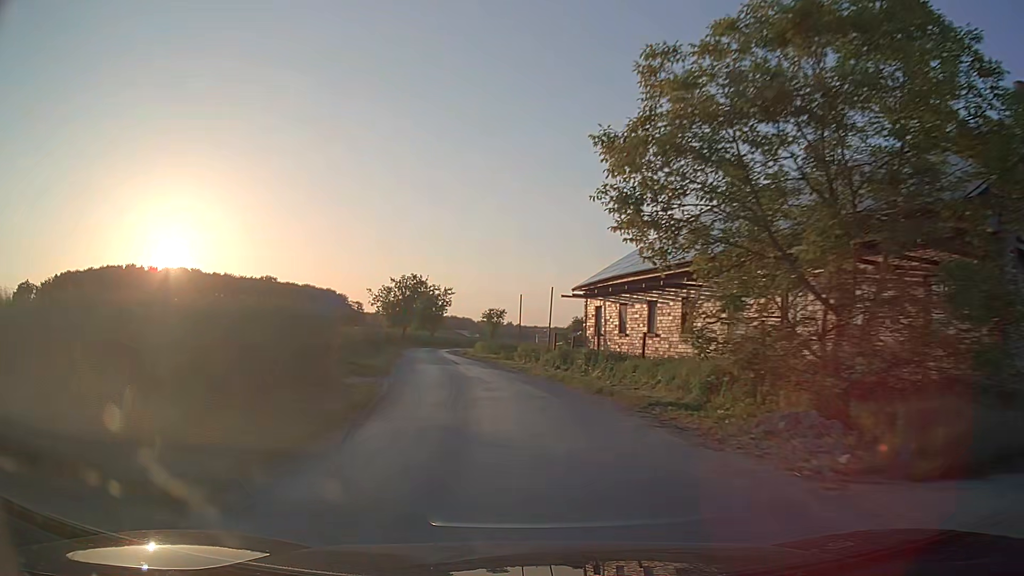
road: unclassified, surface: asphalt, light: Day
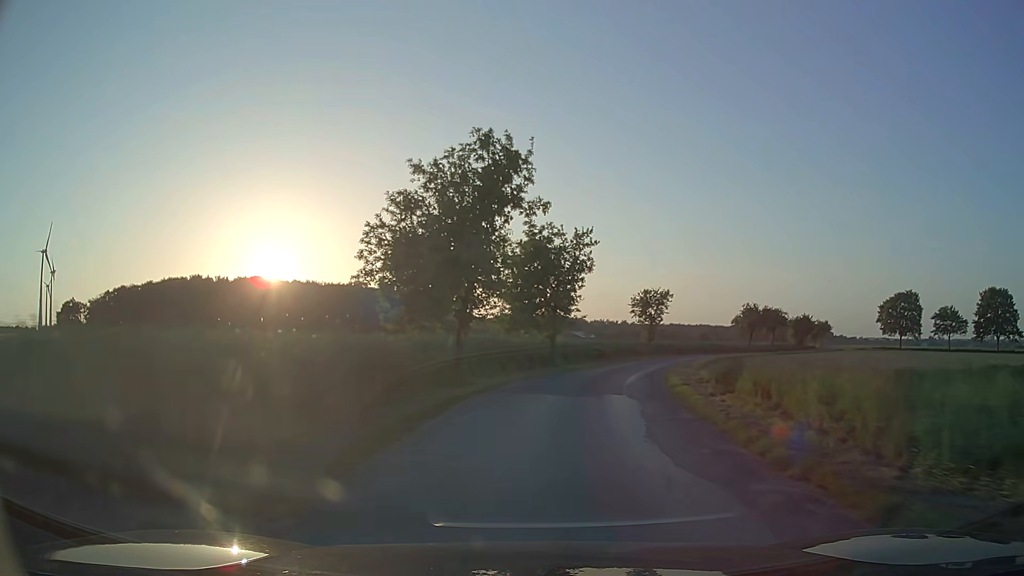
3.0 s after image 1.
(-6.5, +43.6) m; -10°
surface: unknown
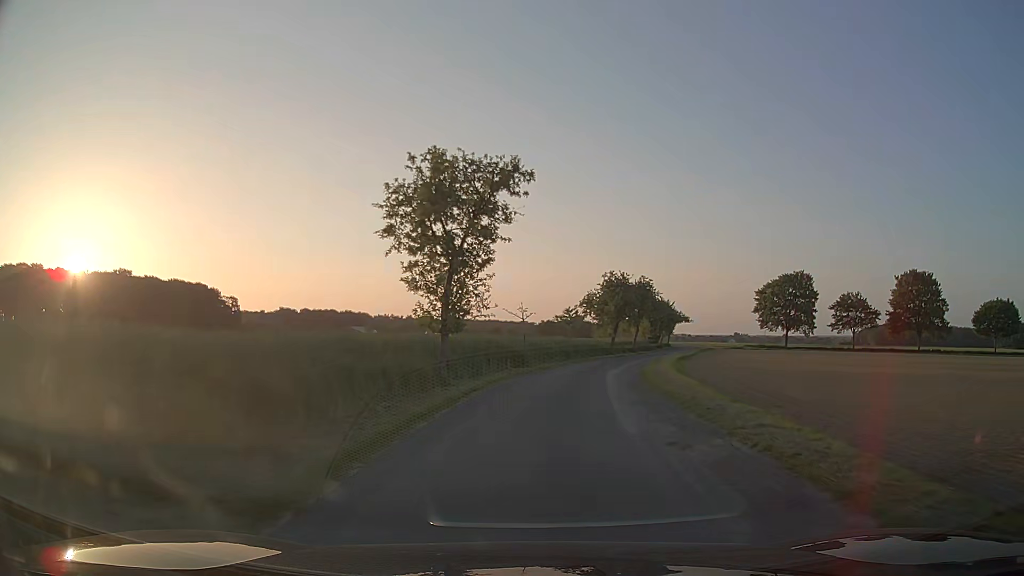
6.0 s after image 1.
(+7.2, +44.4) m; +18°
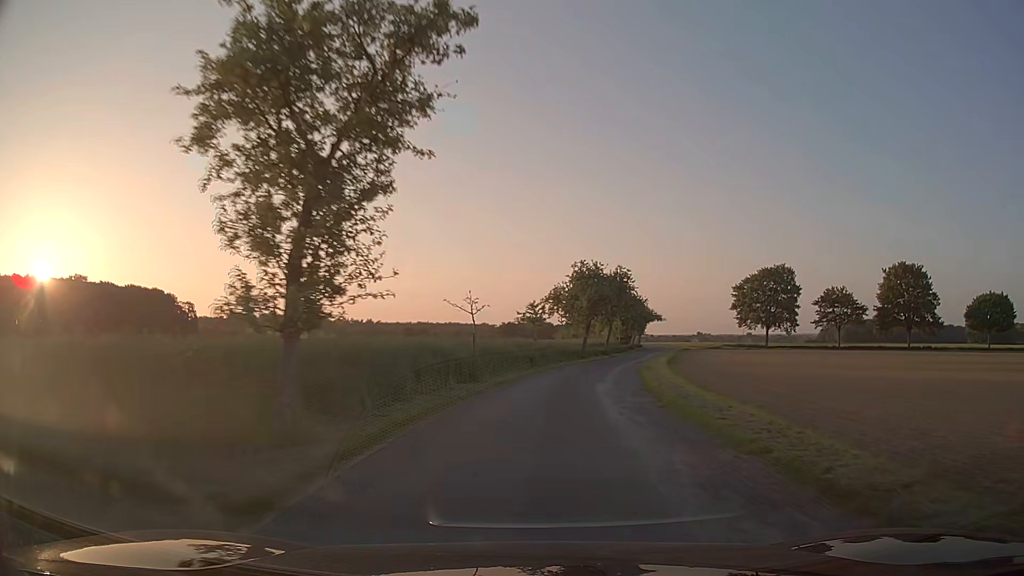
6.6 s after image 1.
(+0.3, +9.3) m; +4°
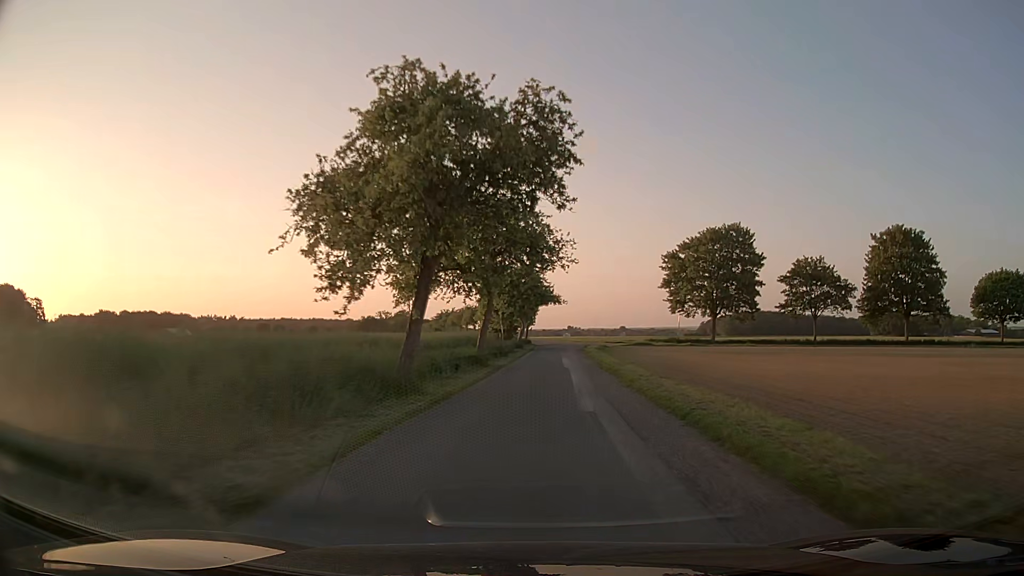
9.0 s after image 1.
(+3.7, +37.3) m; +11°
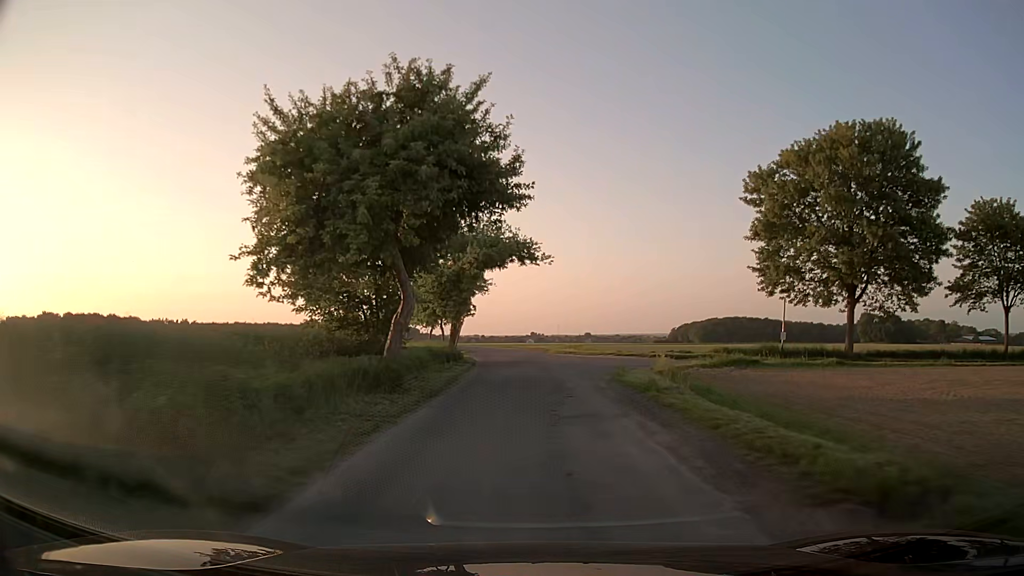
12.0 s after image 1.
(+1.6, +43.4) m; +3°
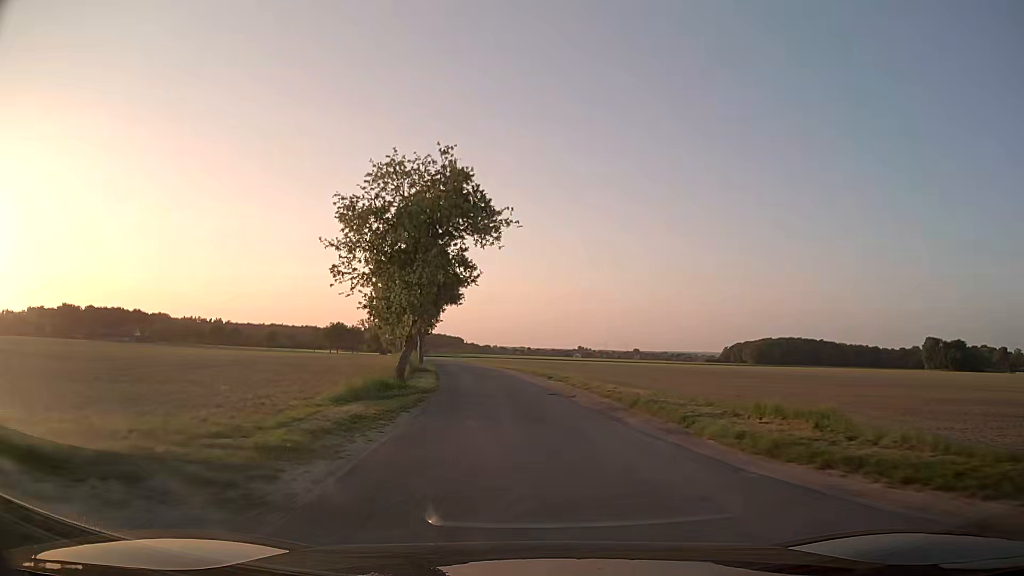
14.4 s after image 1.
(-0.3, +33.8) m; -4°
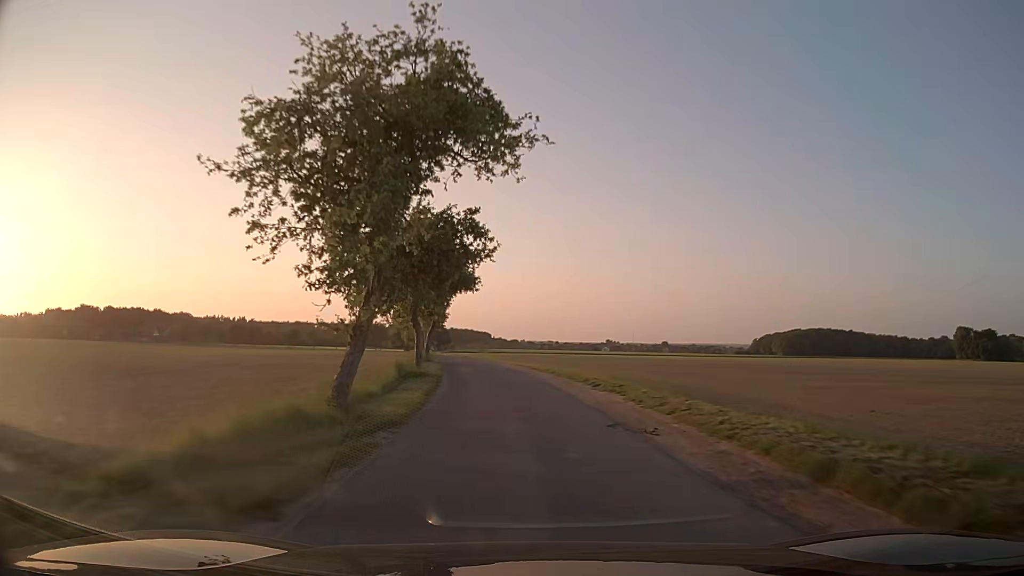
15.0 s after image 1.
(-0.2, +8.8) m; -2°
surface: asphalt
(0, +10) (-1, +20) (-2, +30) (-3, +40) (-5, +50) (-6, +60) (-8, +70) (-9, +79) (-11, +89) (-13, +99) m
